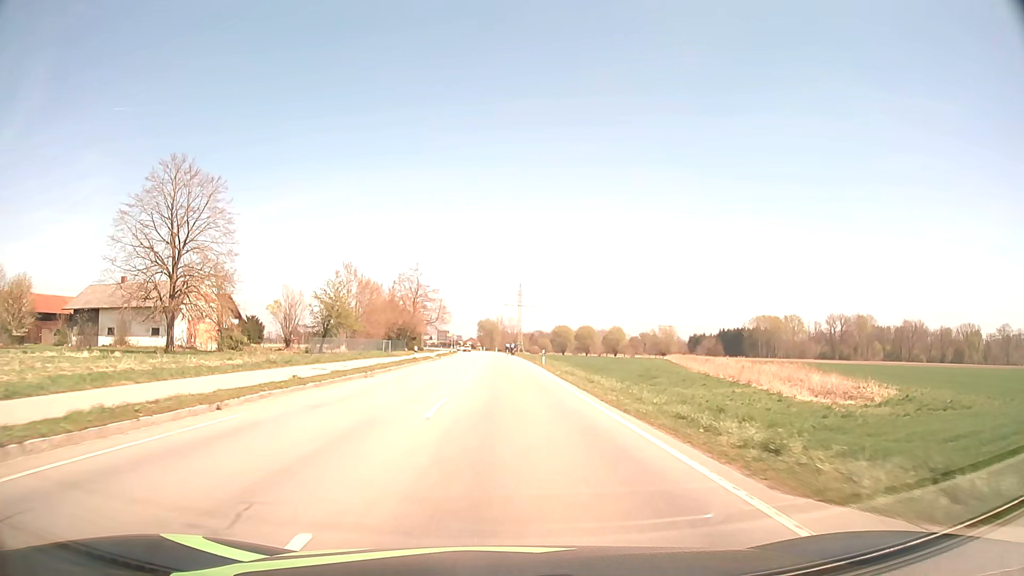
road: secondary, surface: asphalt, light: Day
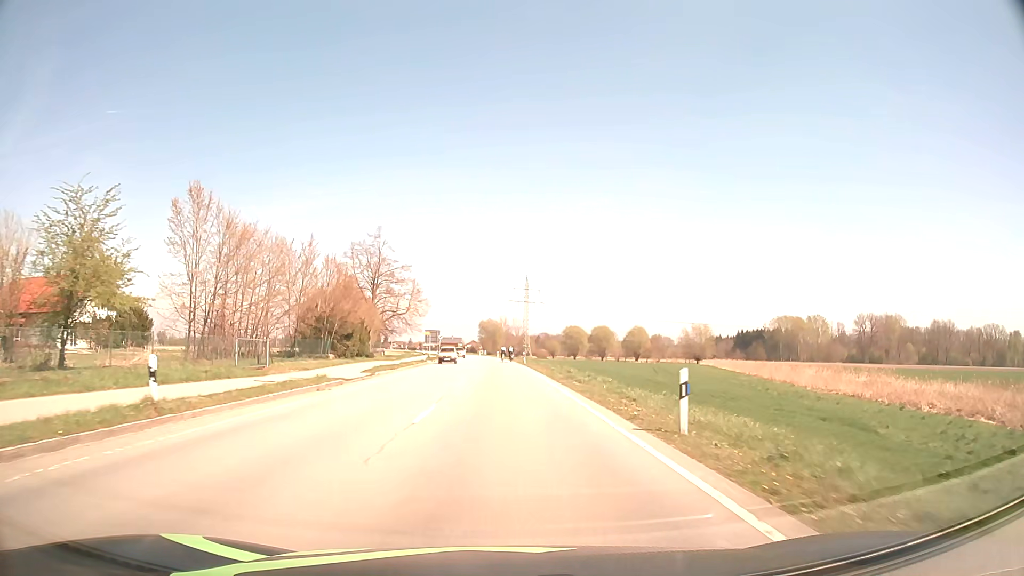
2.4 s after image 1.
(-0.1, +36.9) m; 0°
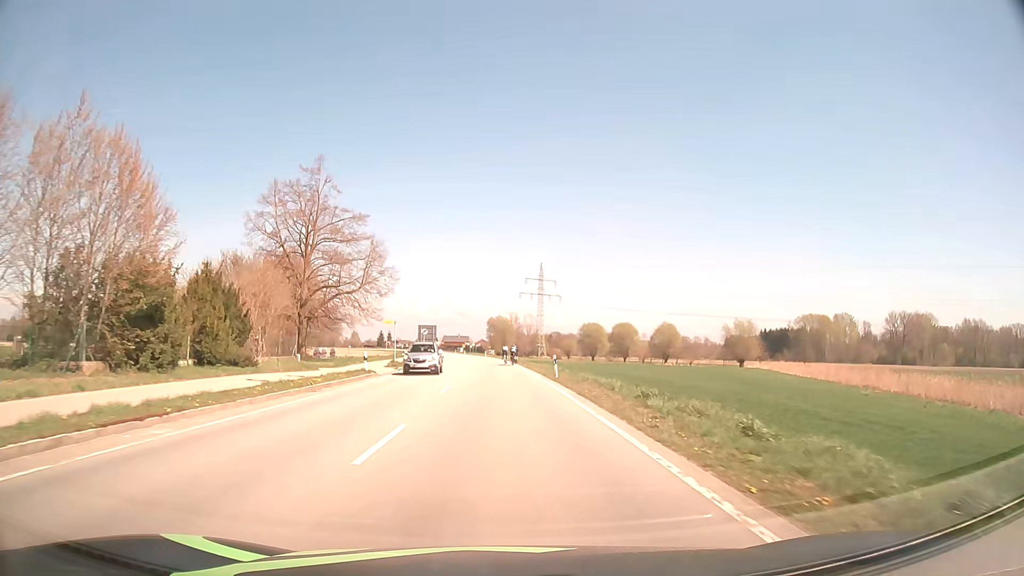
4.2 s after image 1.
(-0.1, +28.5) m; -1°
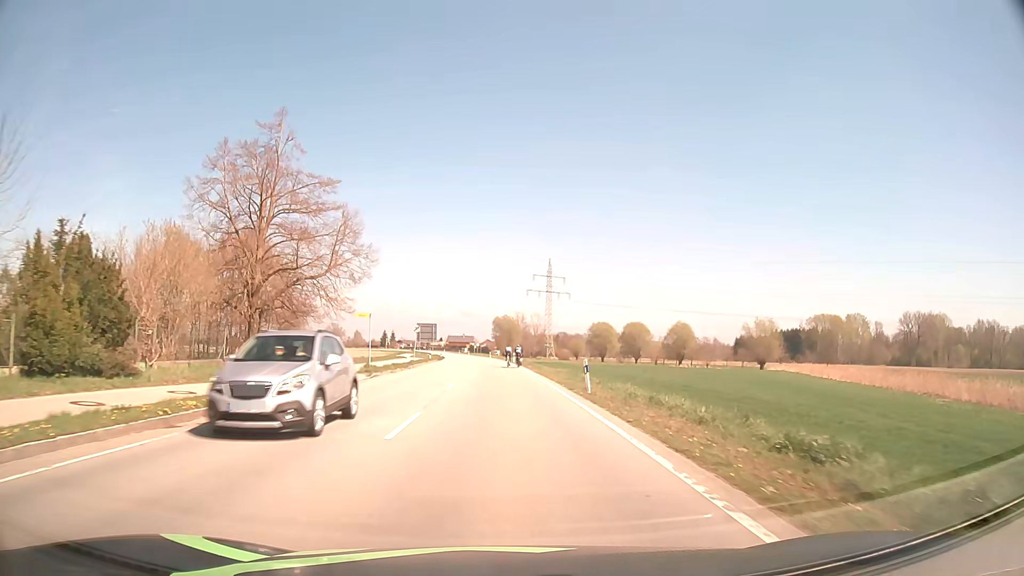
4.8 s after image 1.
(0.0, +9.7) m; 0°
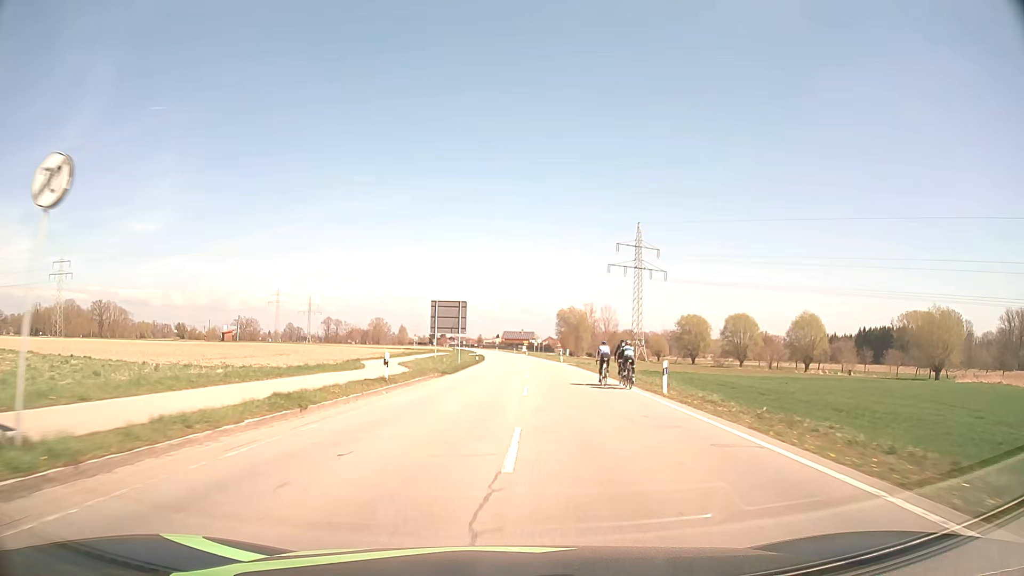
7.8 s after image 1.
(-2.1, +51.0) m; -5°
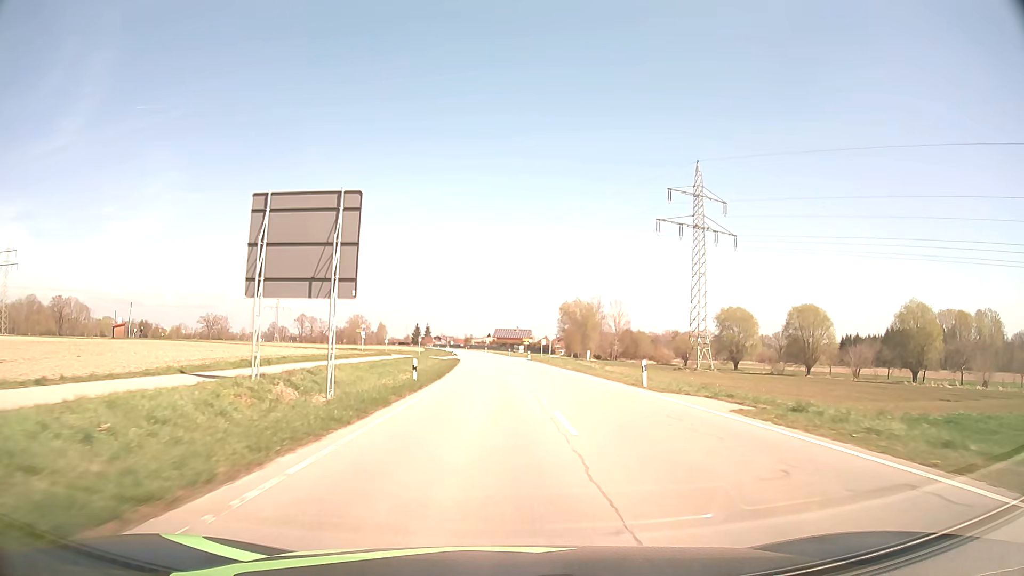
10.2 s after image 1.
(+0.1, +45.6) m; 0°
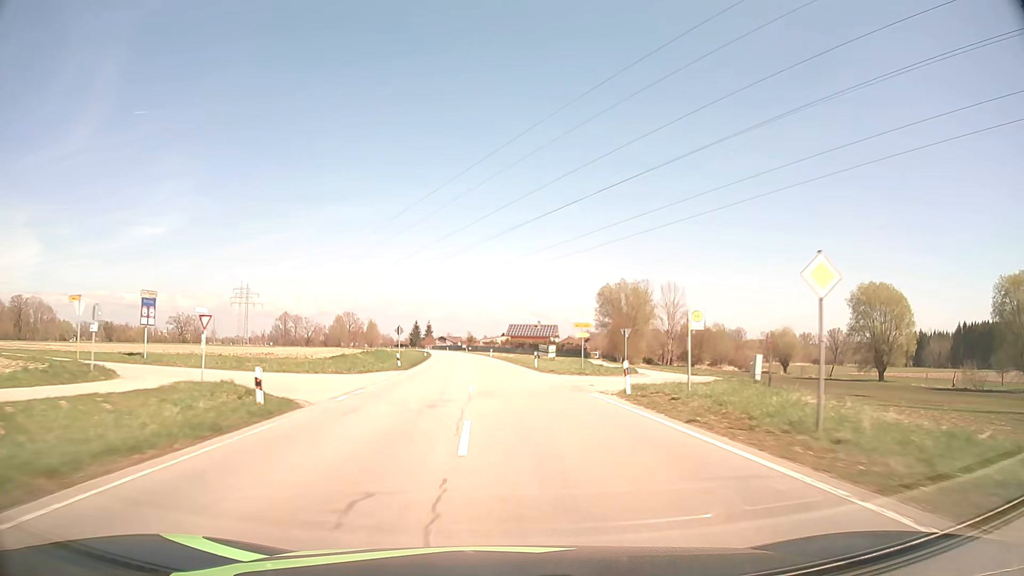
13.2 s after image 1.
(-0.1, +62.9) m; -1°
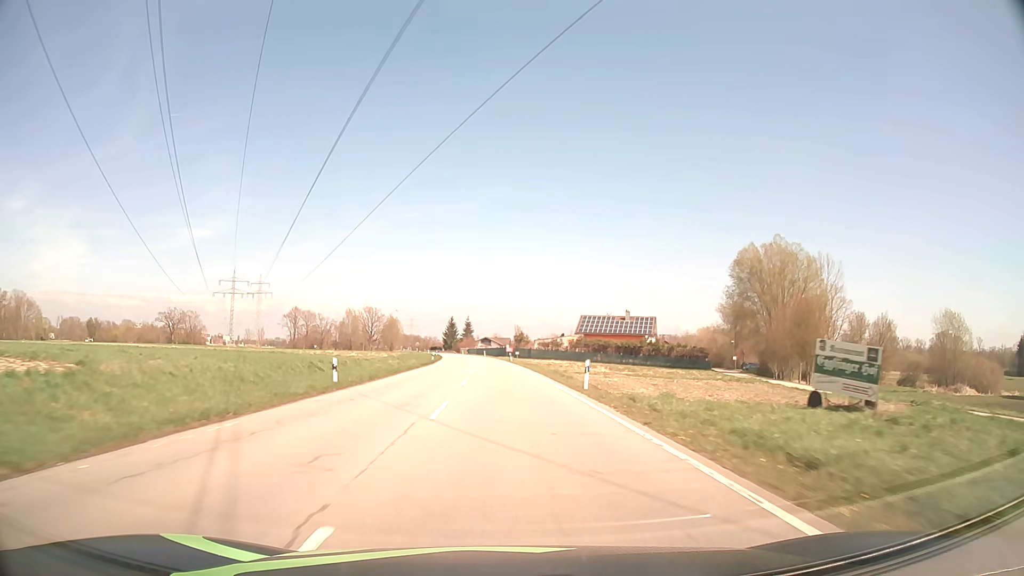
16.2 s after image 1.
(-2.9, +67.7) m; -5°
(0, +10) (0, +20) (0, +30) (-1, +40) (-1, +50) (-1, +60) (-2, +70) (-3, +80) (-3, +90) (-4, +100) m
